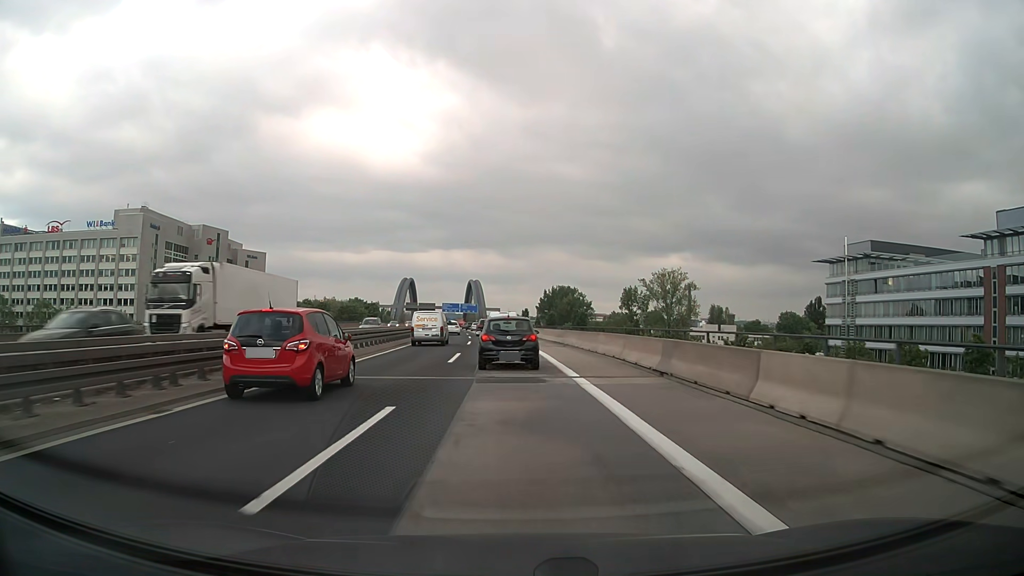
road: motorway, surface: asphalt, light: Day
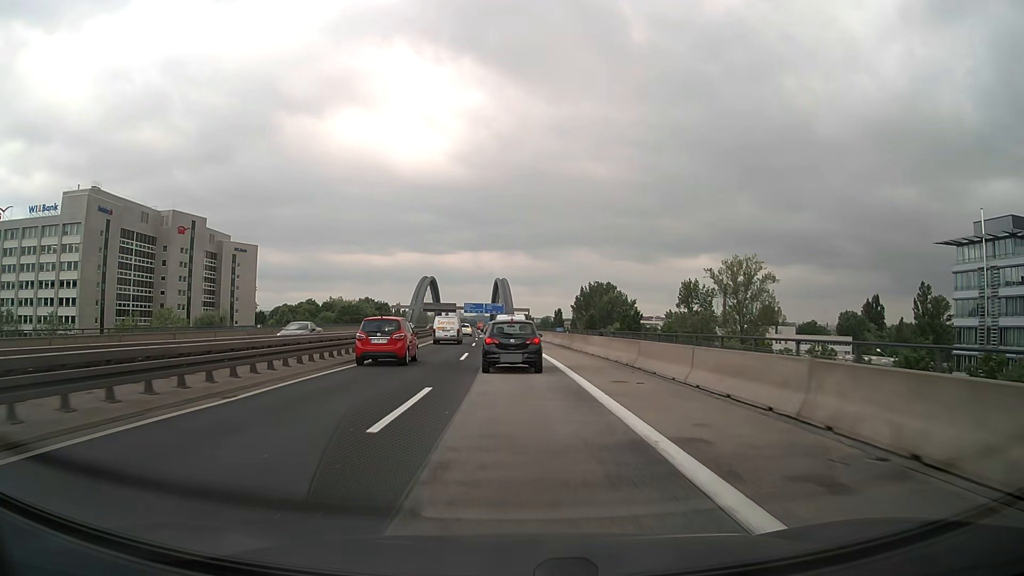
(-0.7, +31.9) m; -3°
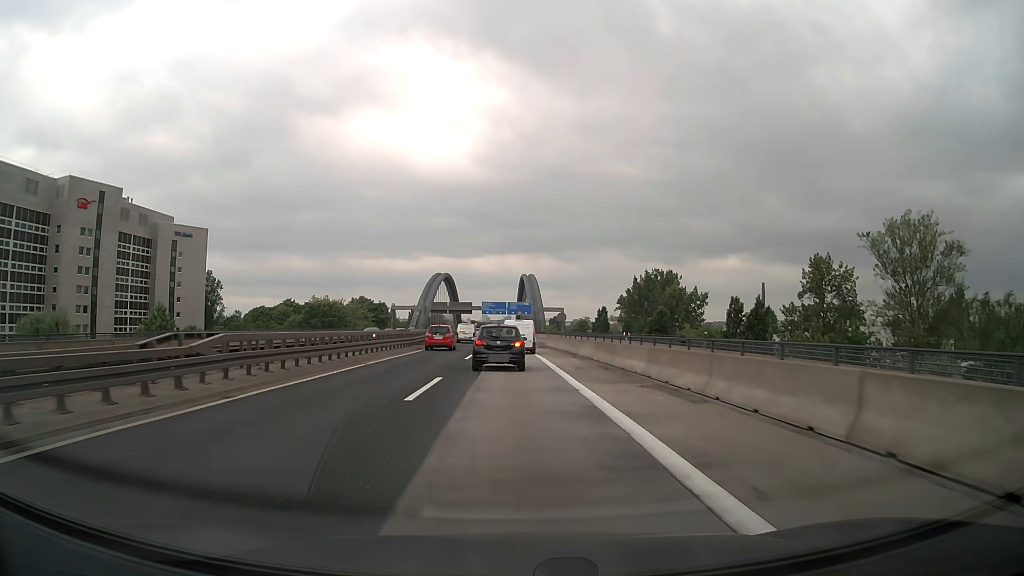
(-1.1, +49.8) m; -2°
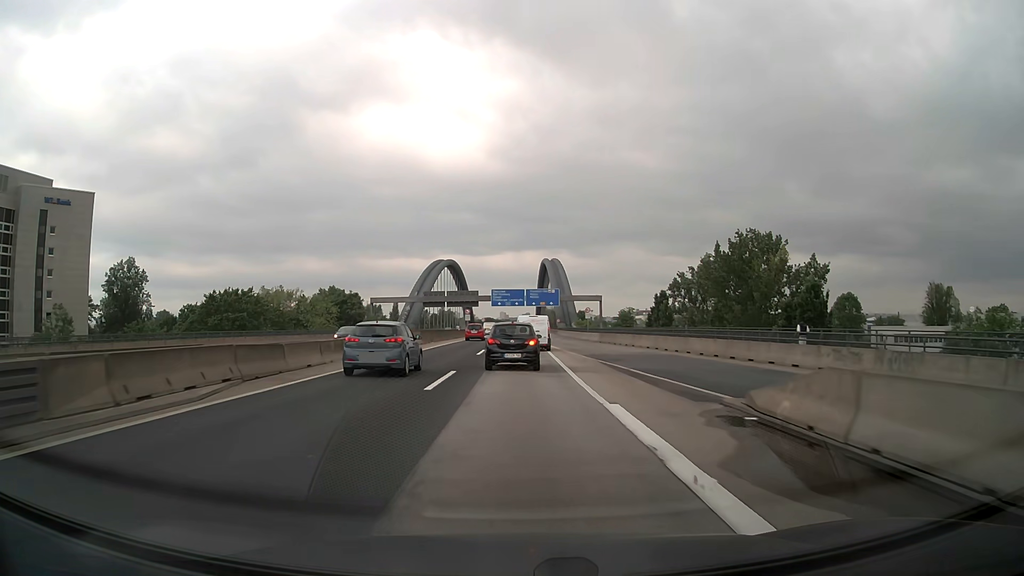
(-0.8, +52.0) m; -2°
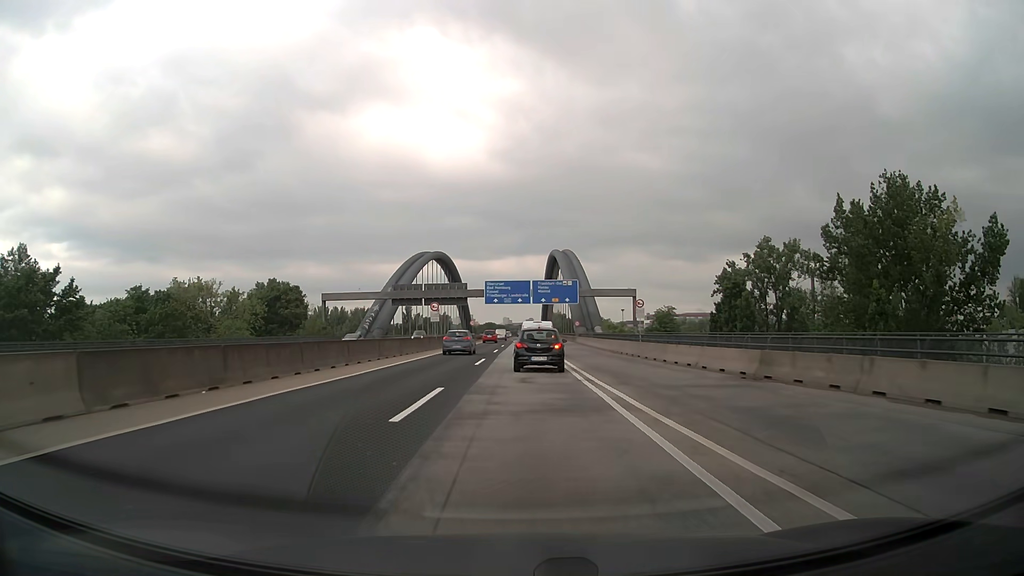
(0.0, +40.2) m; -1°
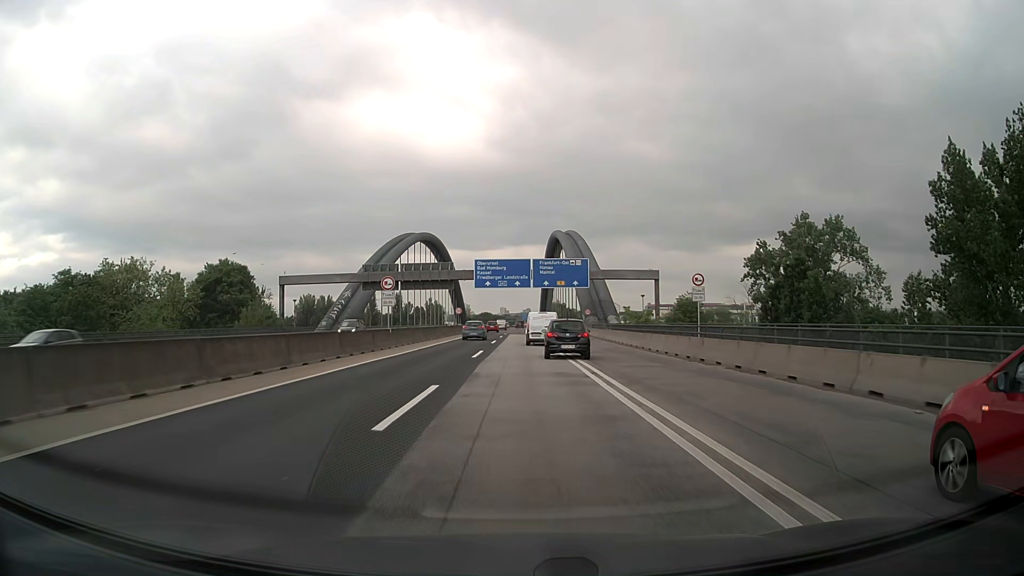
(0.0, +19.5) m; 0°
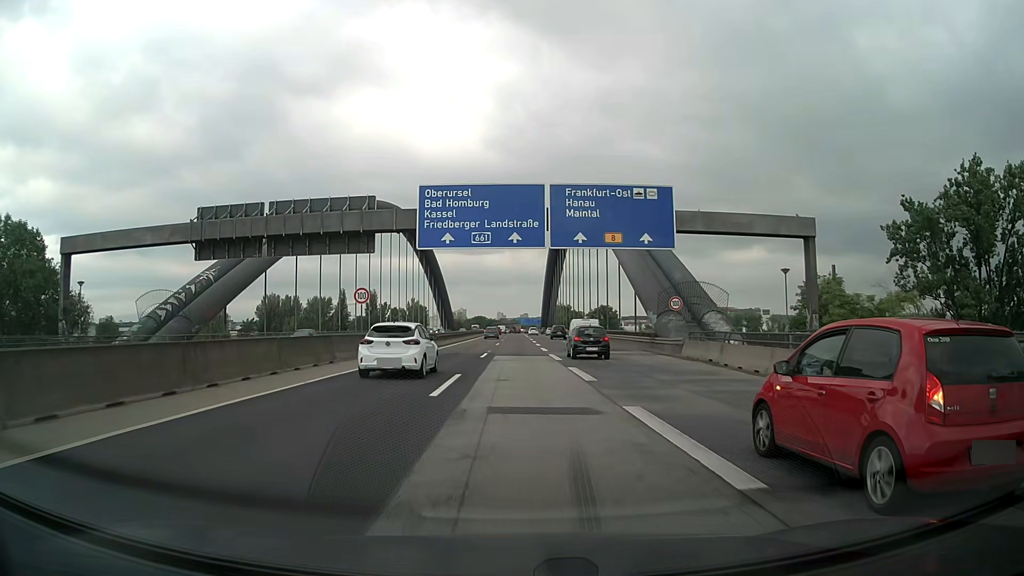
(0.0, +49.2) m; 0°
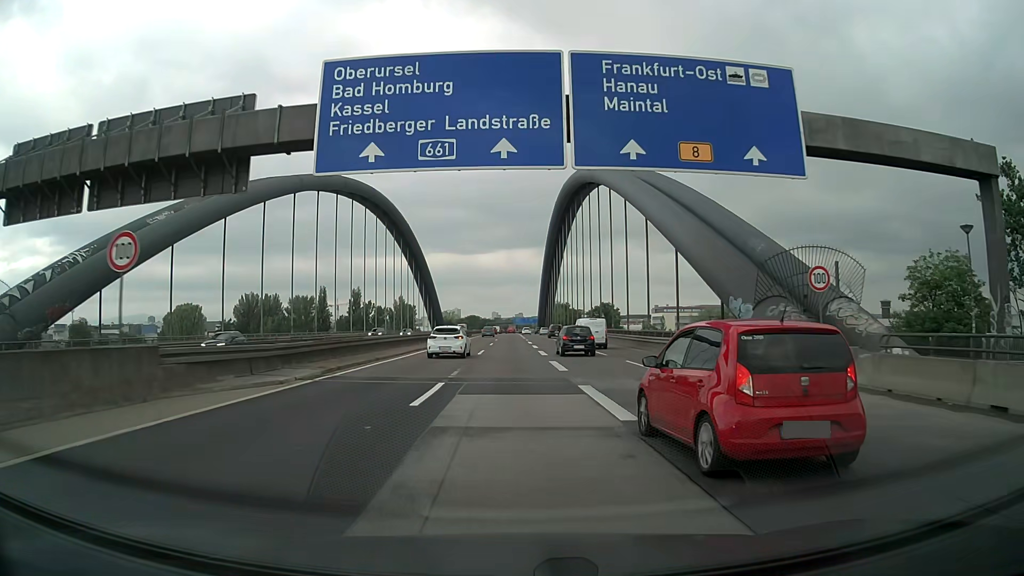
(+0.1, +19.3) m; 0°
(0, +10) (+1, +20) (+1, +30) (+2, +40) (+3, +50) (+3, +60) (+4, +70) (+5, +80) (+5, +90) (+5, +100) m
